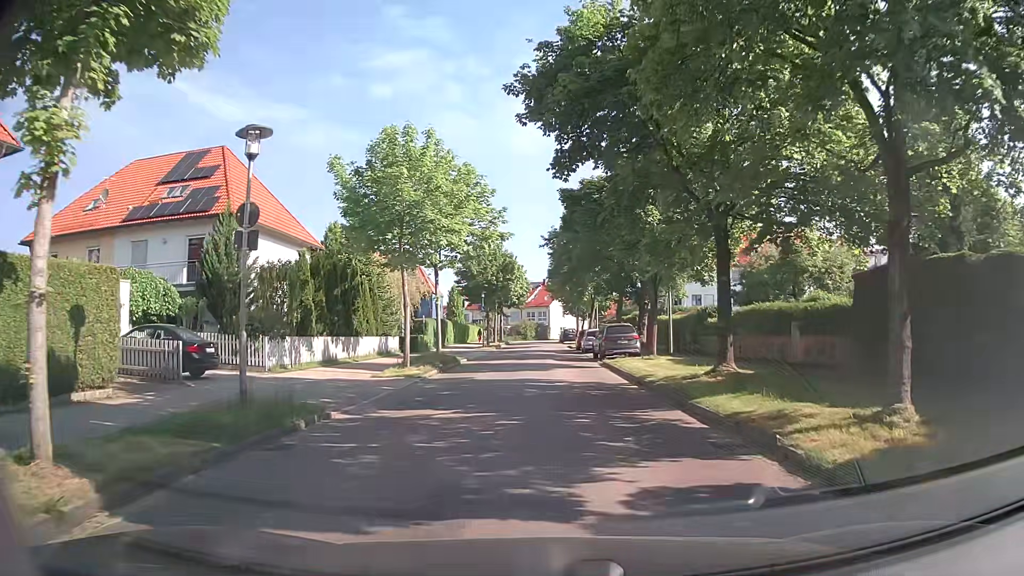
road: residential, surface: asphalt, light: Day
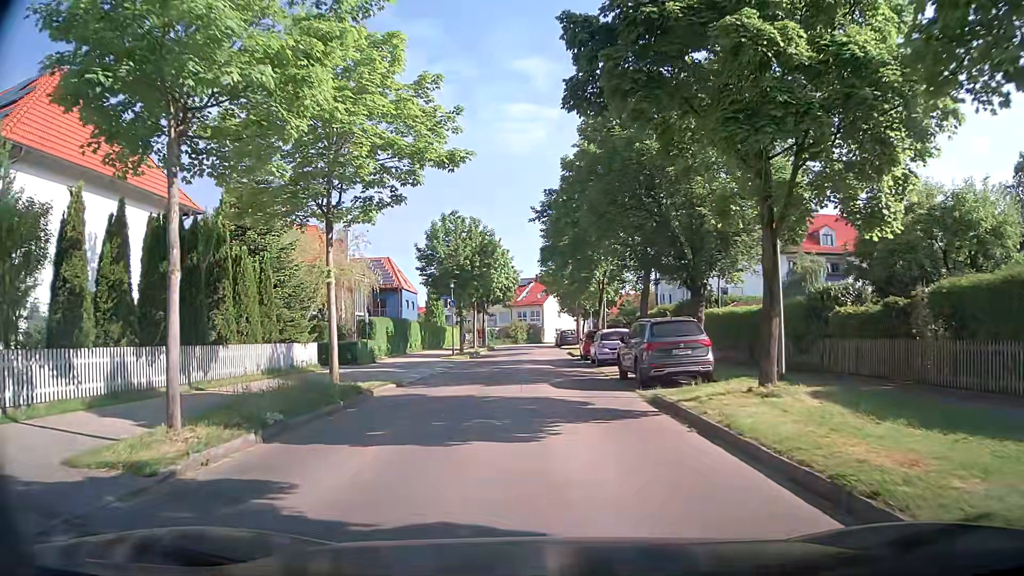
(0.0, +14.4) m; 0°
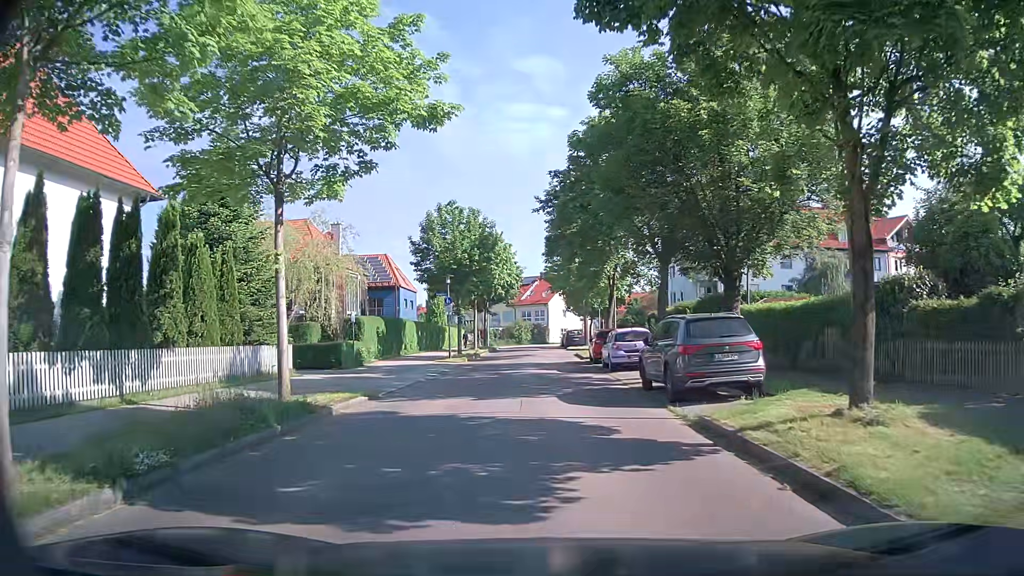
(0.0, +3.5) m; +2°
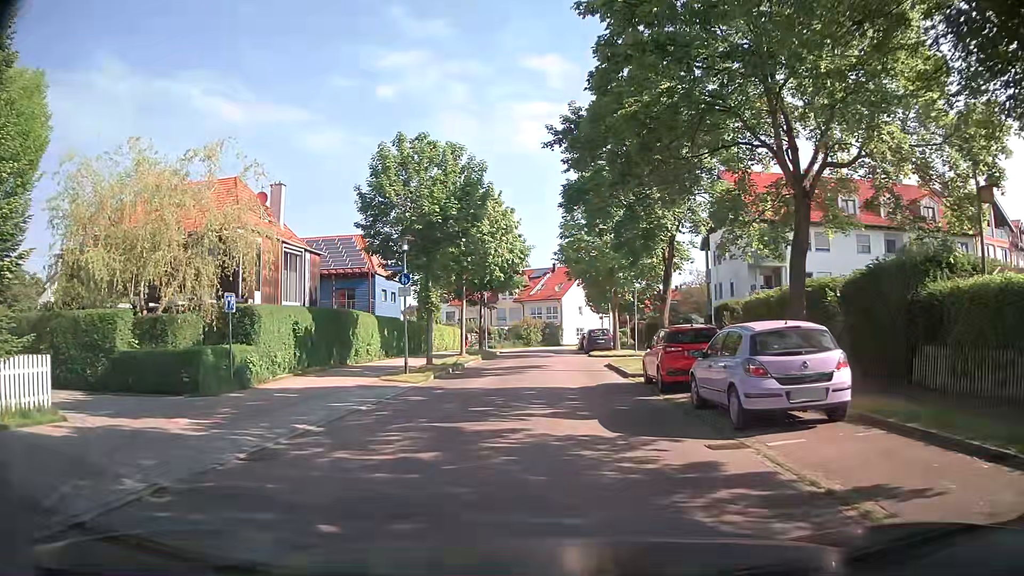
(-0.5, +14.3) m; -3°
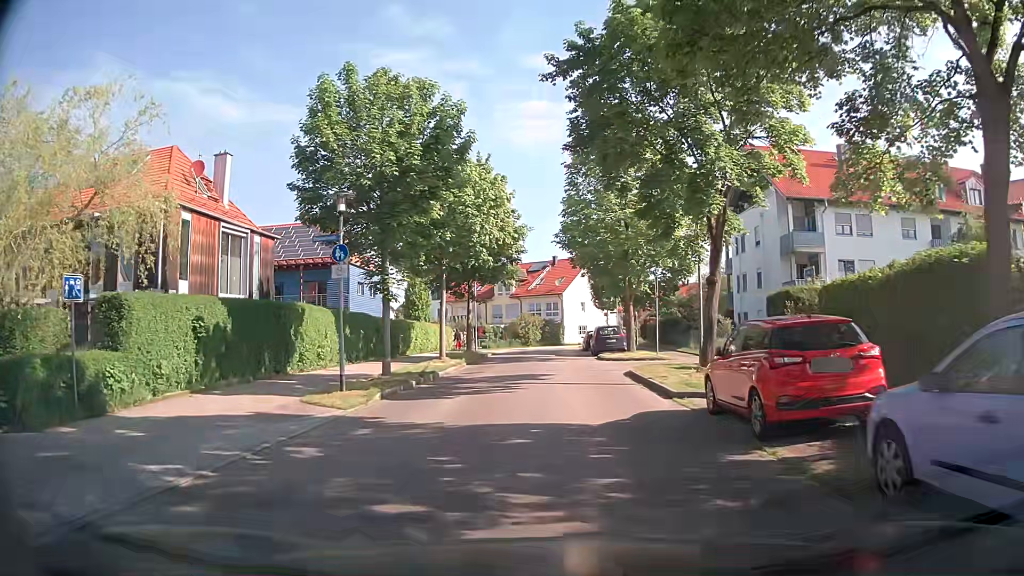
(0.0, +7.1) m; -1°
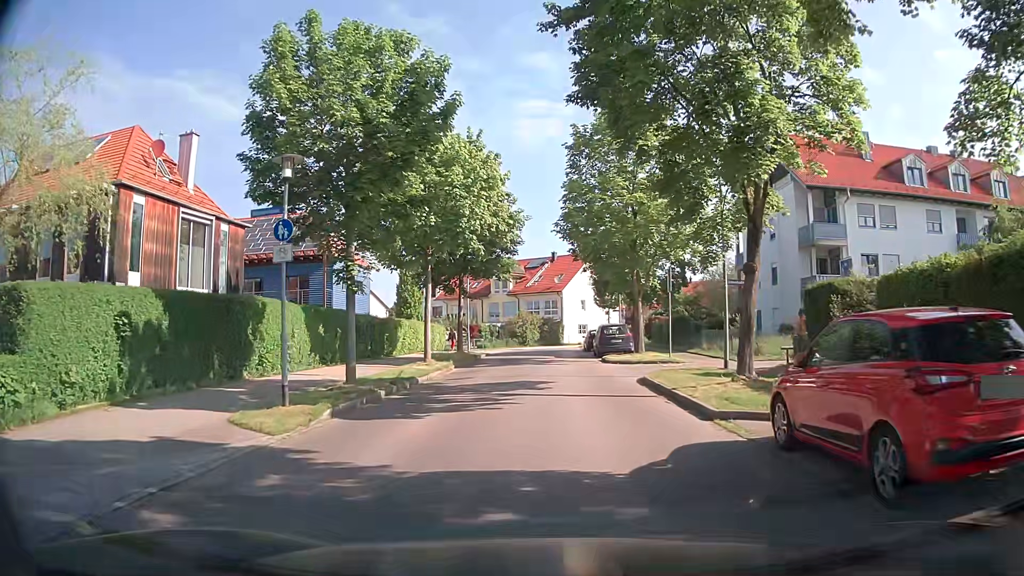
(+0.1, +3.4) m; +1°
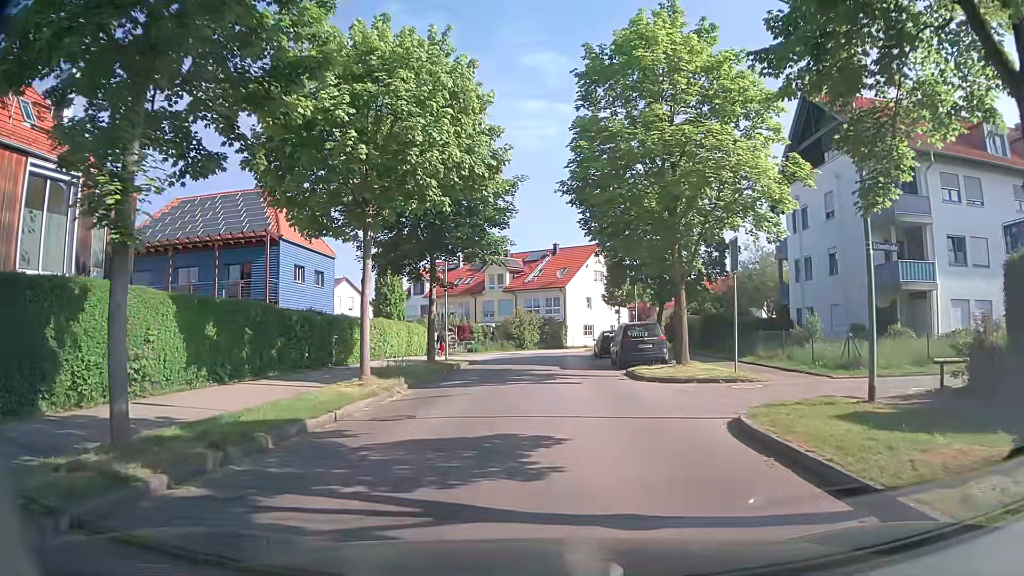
(+0.1, +9.1) m; 0°
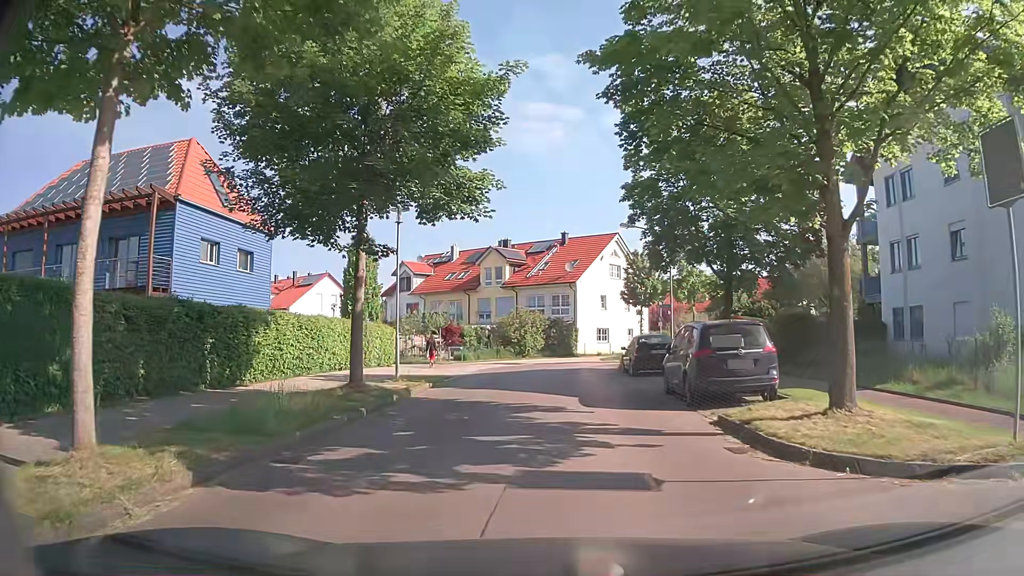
(-0.1, +11.2) m; 0°
(0, +10) (0, +20) (+1, +30) (+3, +40) (+9, +48) (+16, +55) (+24, +61) (+32, +67) (+40, +73) (+48, +79) m
